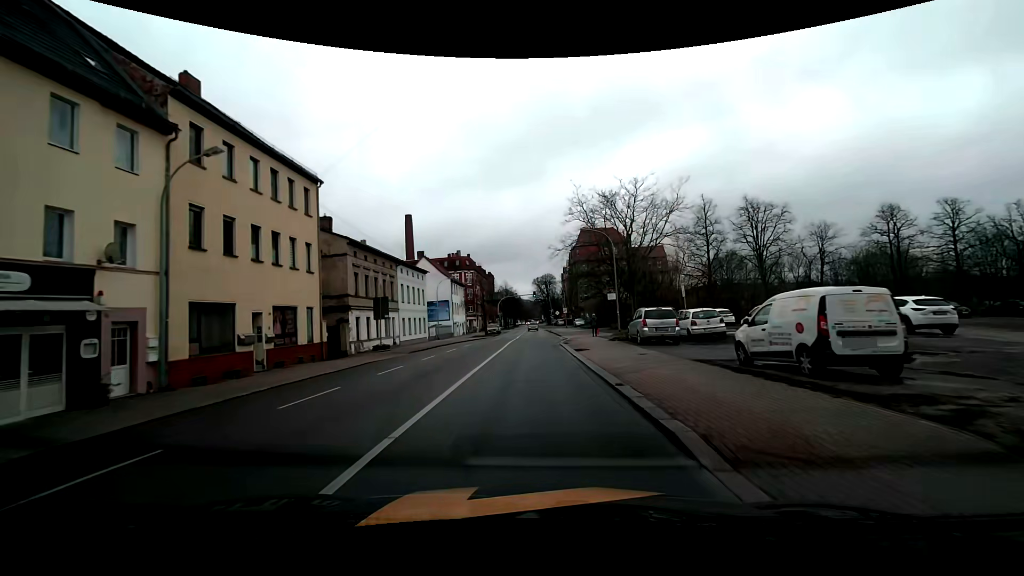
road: primary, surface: asphalt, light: Day
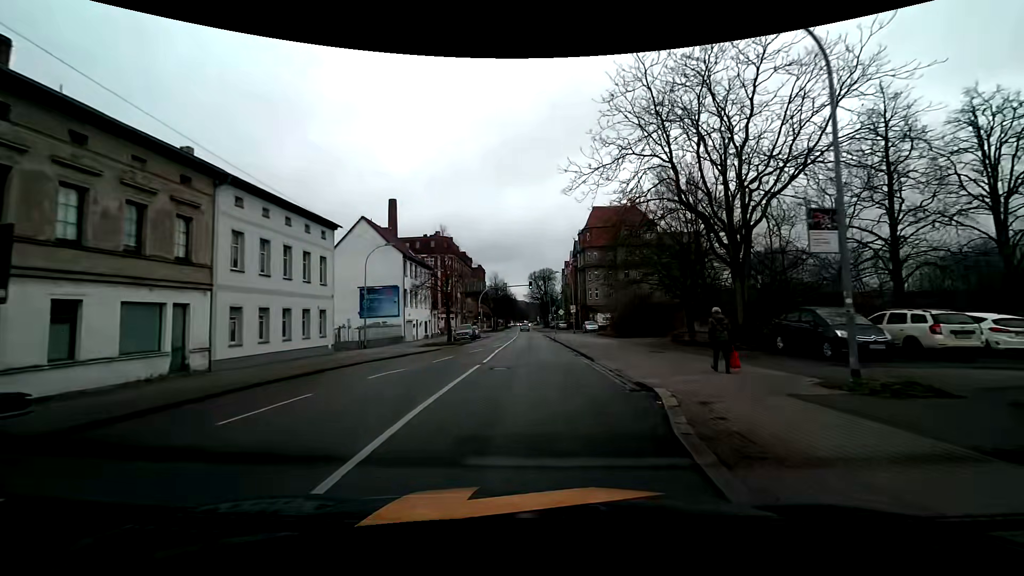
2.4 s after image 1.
(0.0, +26.1) m; 0°
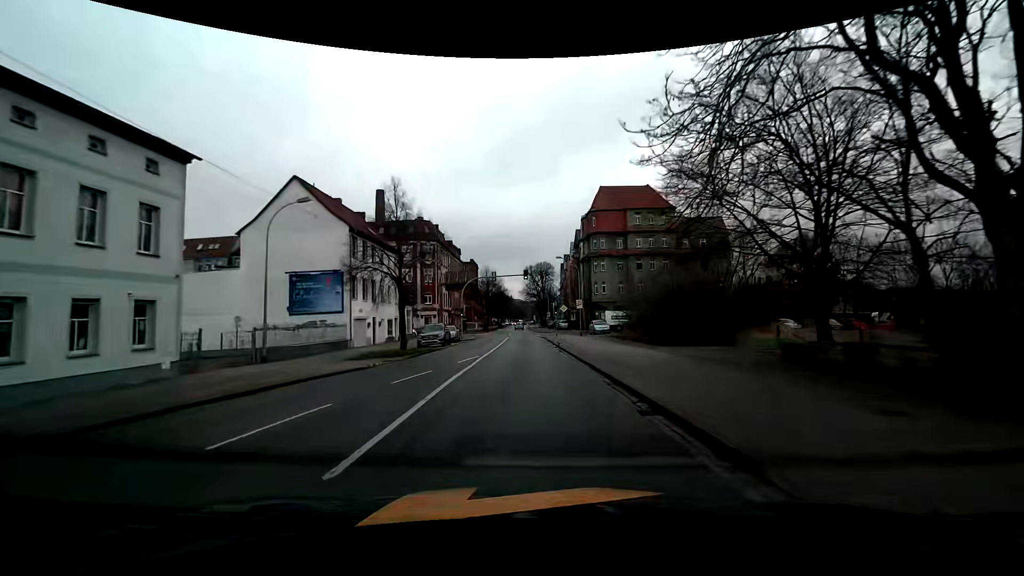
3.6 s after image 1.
(+0.1, +13.3) m; 0°
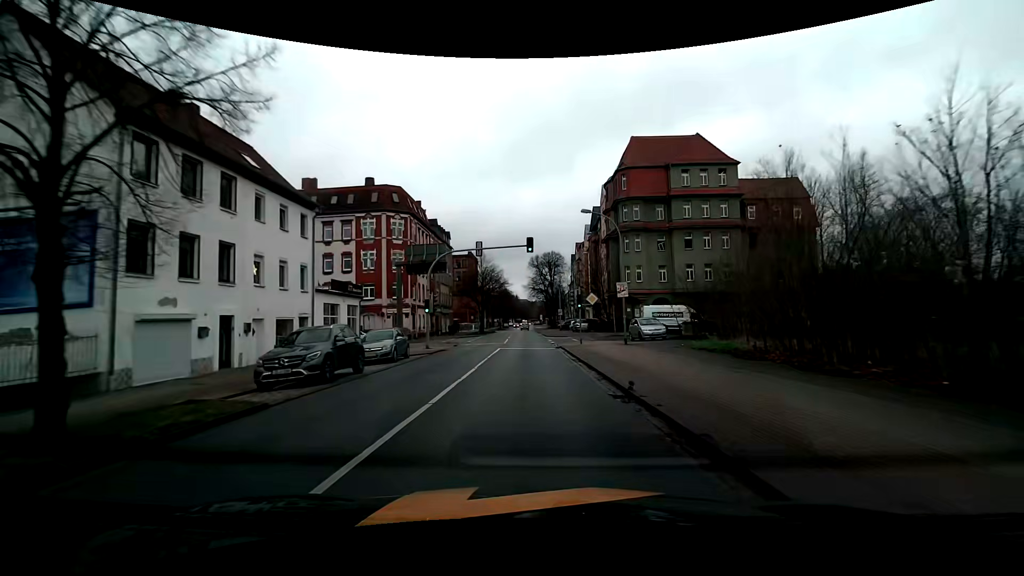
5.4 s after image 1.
(-0.1, +20.6) m; 0°
(0, +10) (0, +20) (0, +30) (0, +40) (0, +50) (-1, +60) (-1, +70) (-1, +80) (-1, +90) (-1, +100) m
